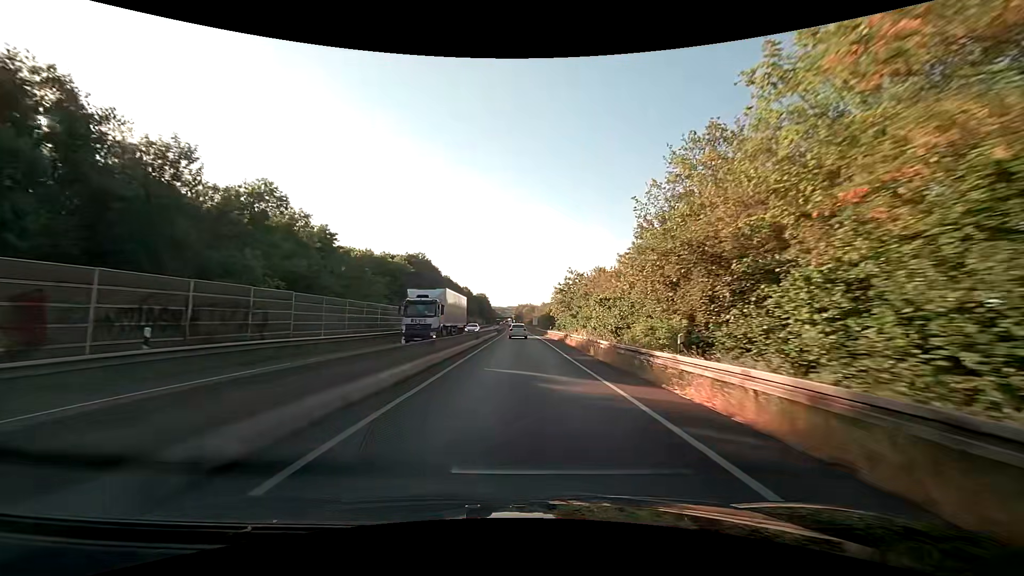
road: trunk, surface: asphalt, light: Day
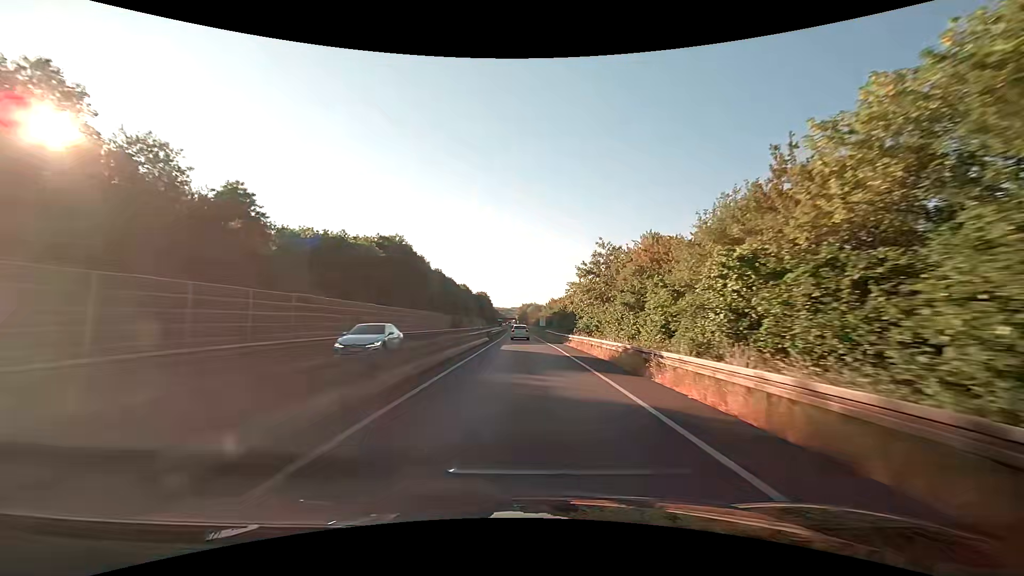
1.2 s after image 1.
(-0.1, +24.2) m; -1°
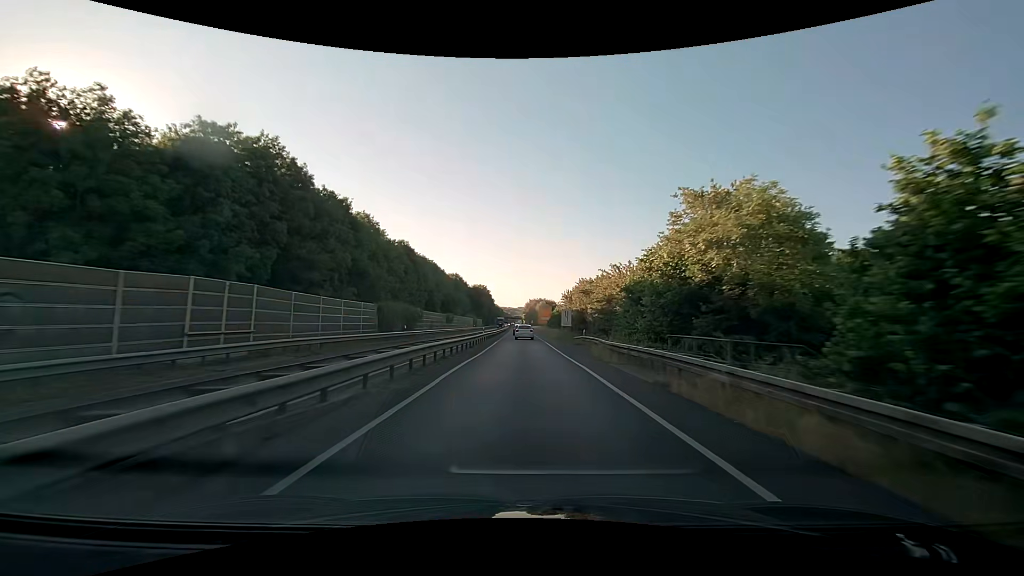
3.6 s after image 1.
(-0.1, +48.0) m; -1°
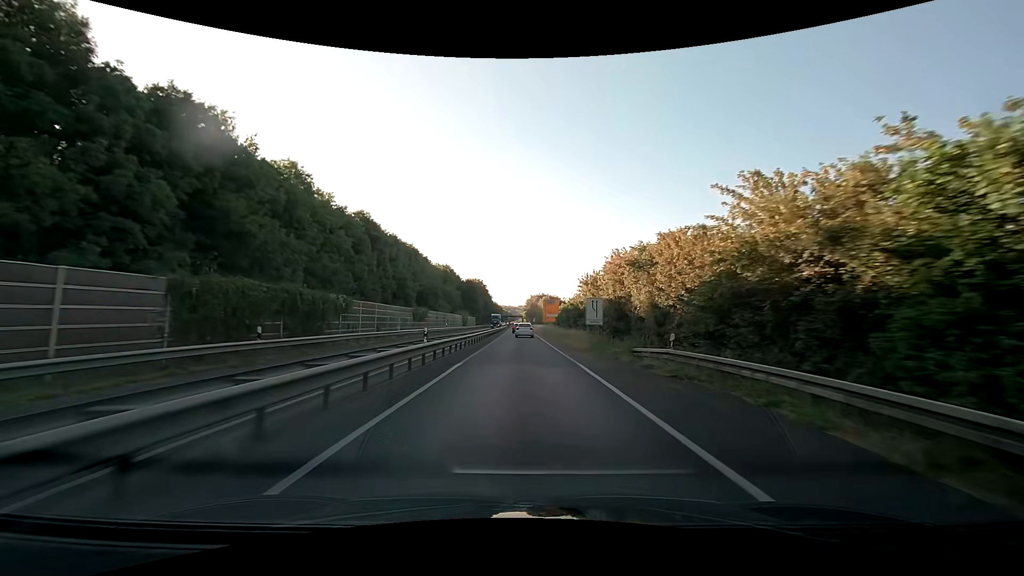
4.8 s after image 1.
(0.0, +24.0) m; 0°
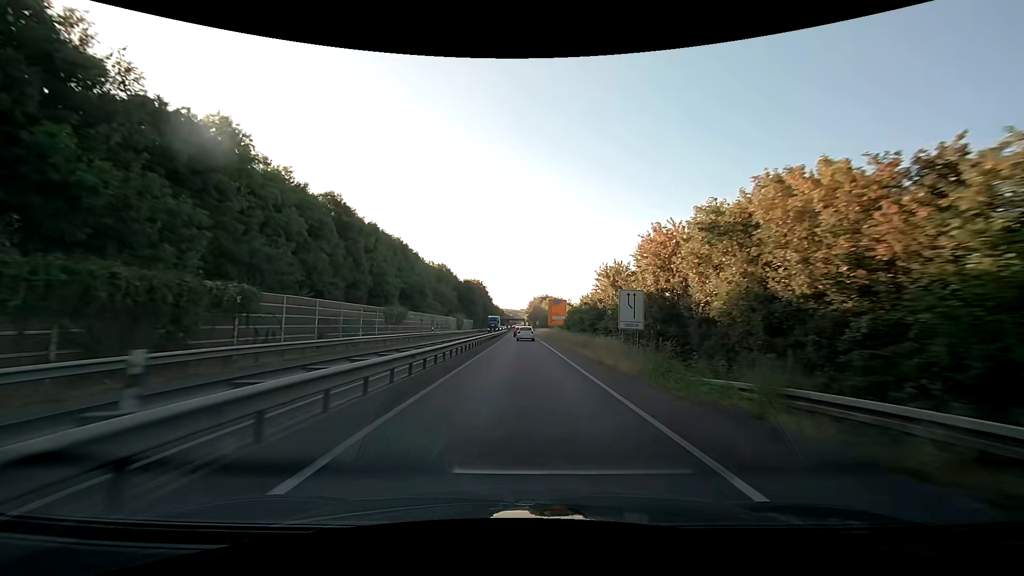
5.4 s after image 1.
(0.0, +12.2) m; 0°
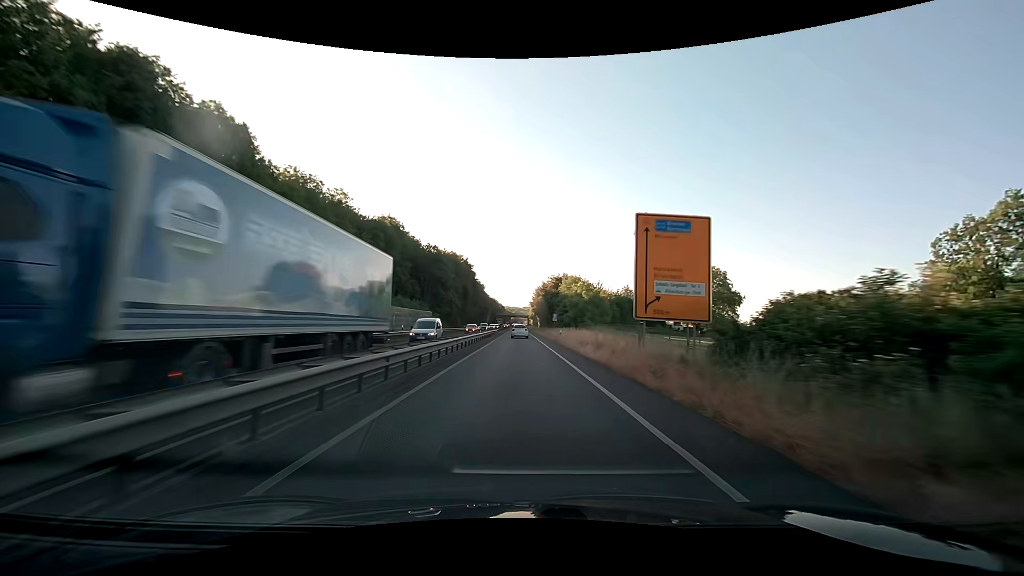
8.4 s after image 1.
(+0.3, +62.4) m; 0°
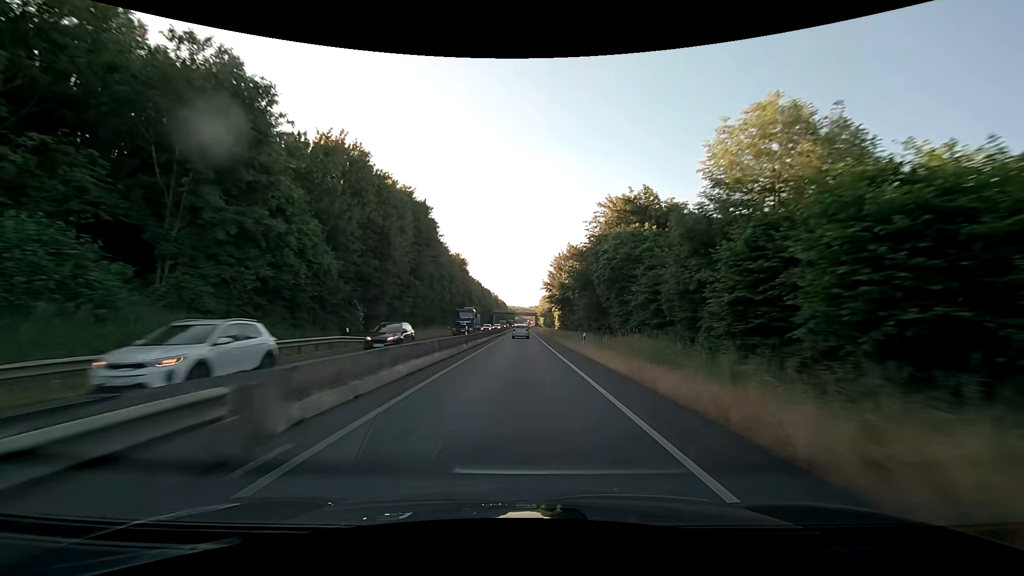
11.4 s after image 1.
(-0.3, +64.6) m; -1°
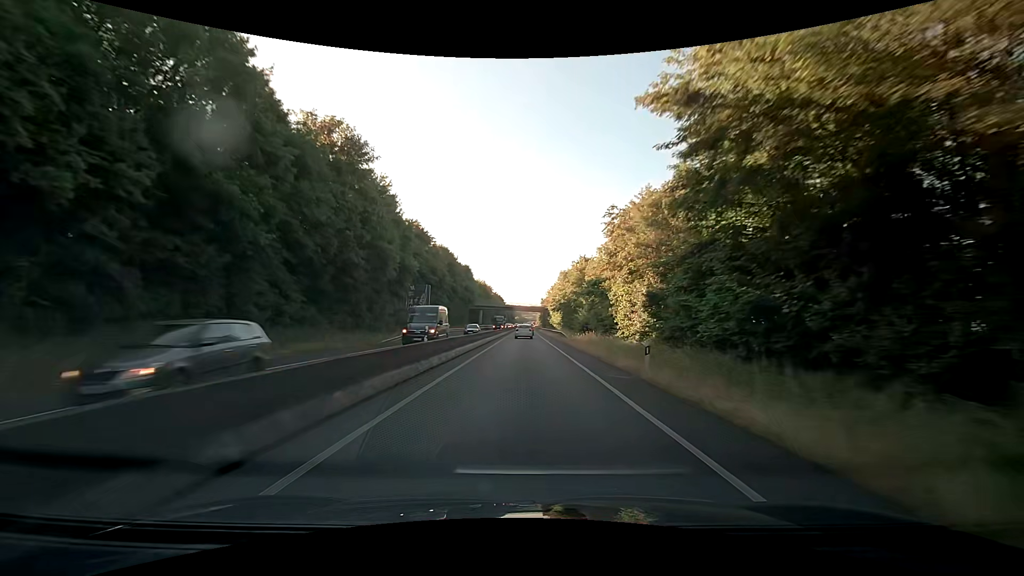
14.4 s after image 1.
(-0.2, +64.6) m; 0°
(0, +10) (0, +20) (0, +30) (0, +40) (0, +50) (0, +60) (0, +70) (+1, +80) (+1, +90) (+1, +100) m
